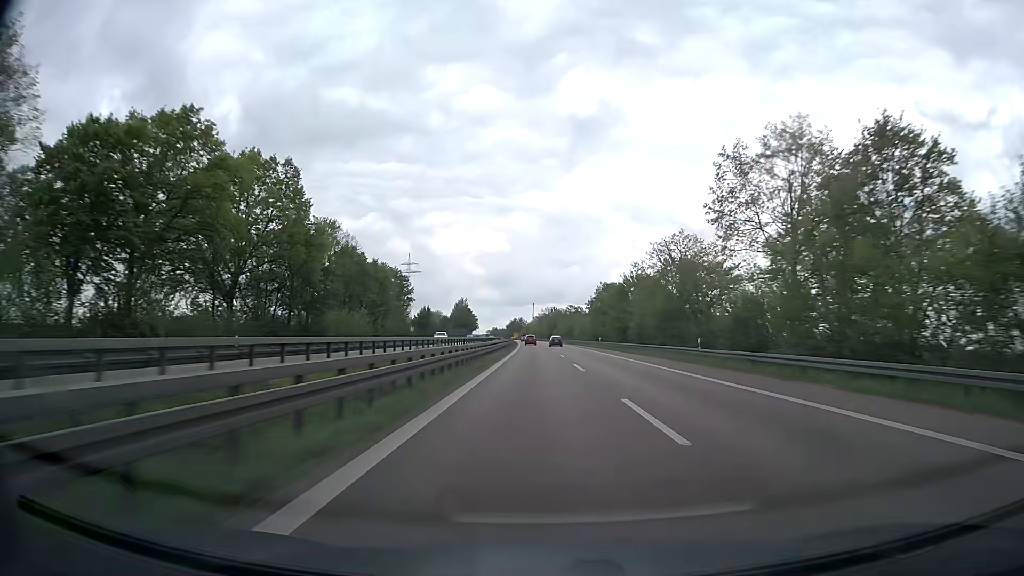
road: trunk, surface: asphalt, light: Day
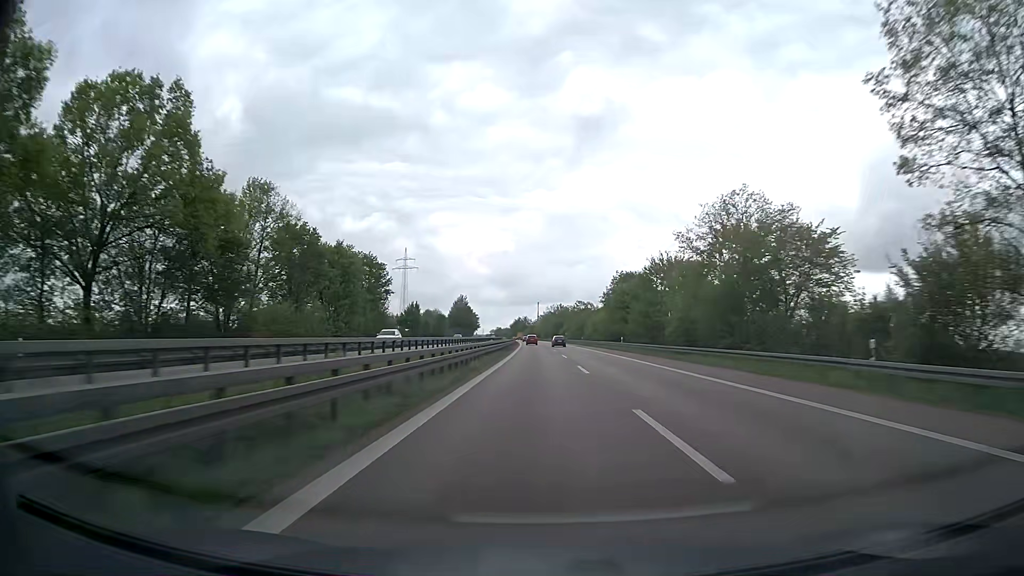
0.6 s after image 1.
(-0.1, +20.3) m; 0°
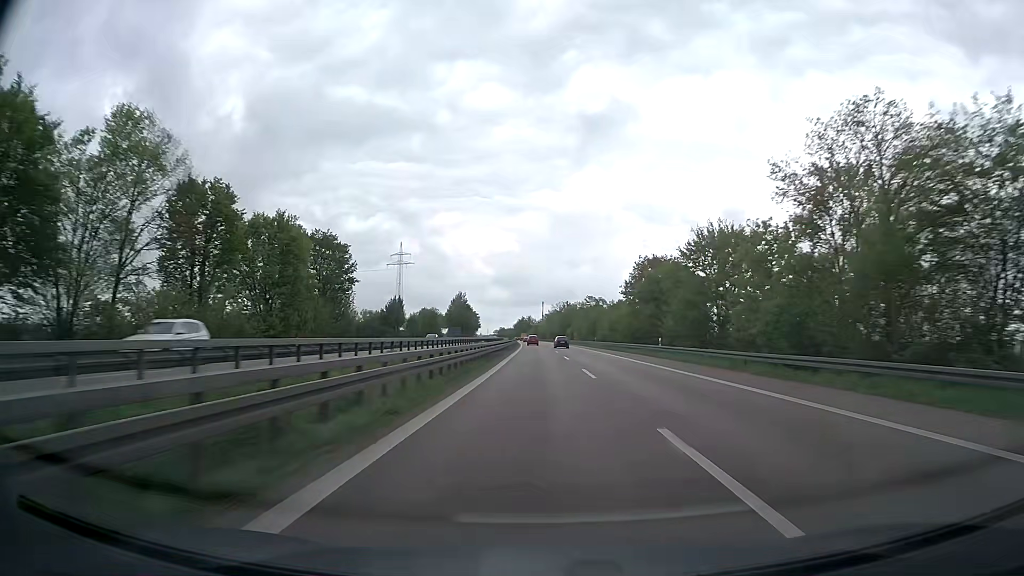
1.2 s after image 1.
(-0.1, +20.7) m; 0°
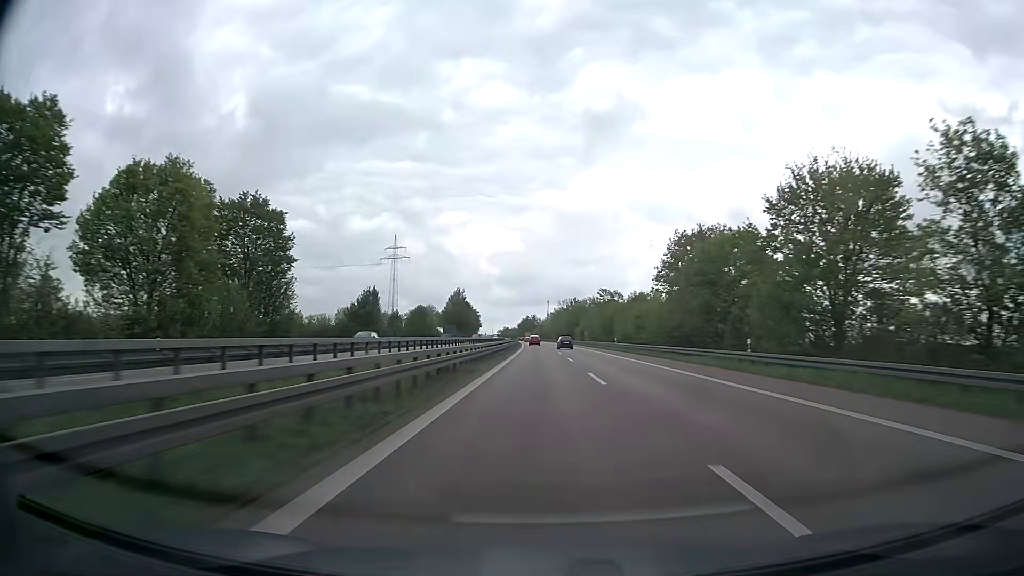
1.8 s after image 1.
(-0.1, +21.0) m; 0°
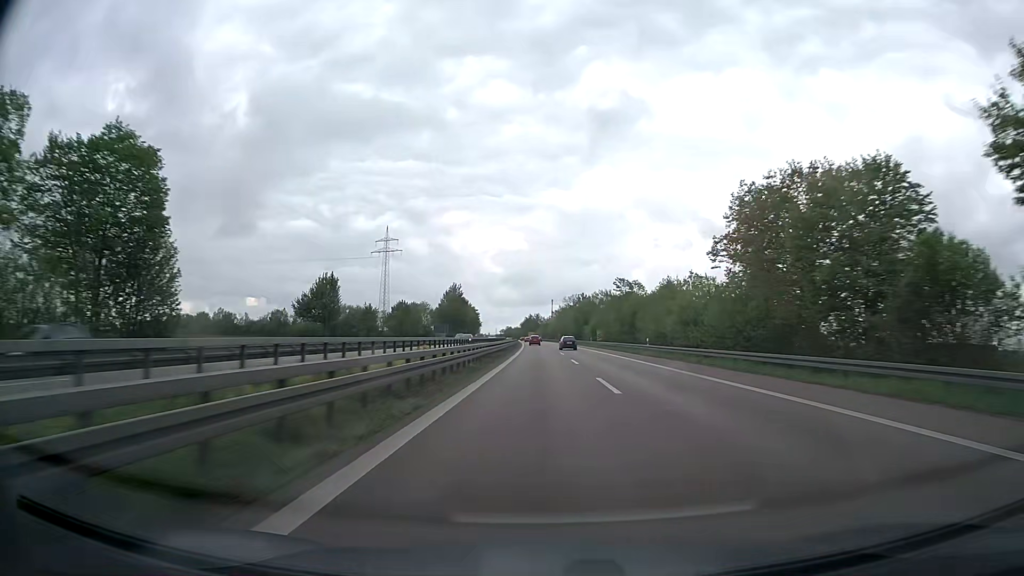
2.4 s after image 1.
(-0.1, +21.3) m; 0°
